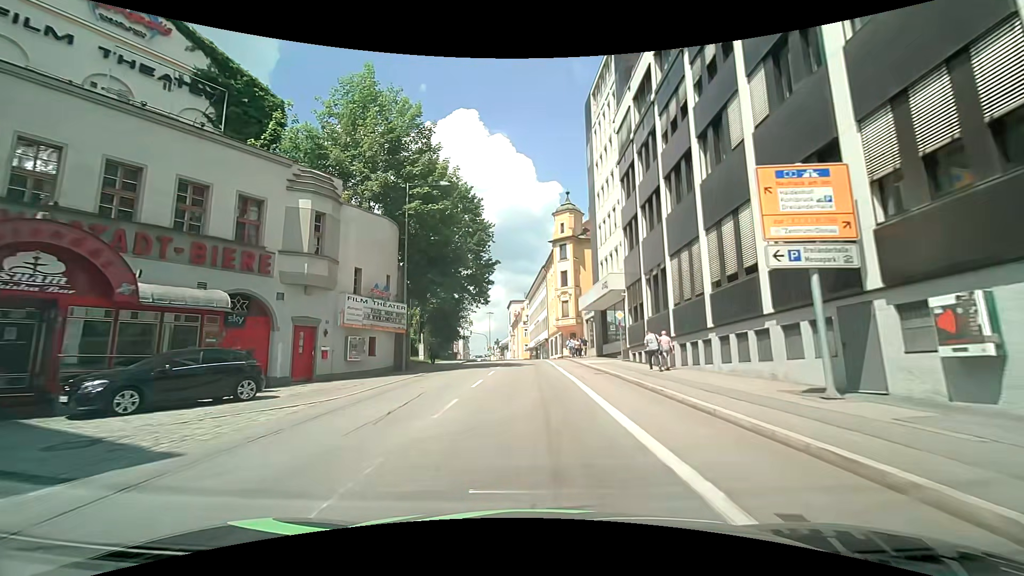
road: tertiary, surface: asphalt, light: Day
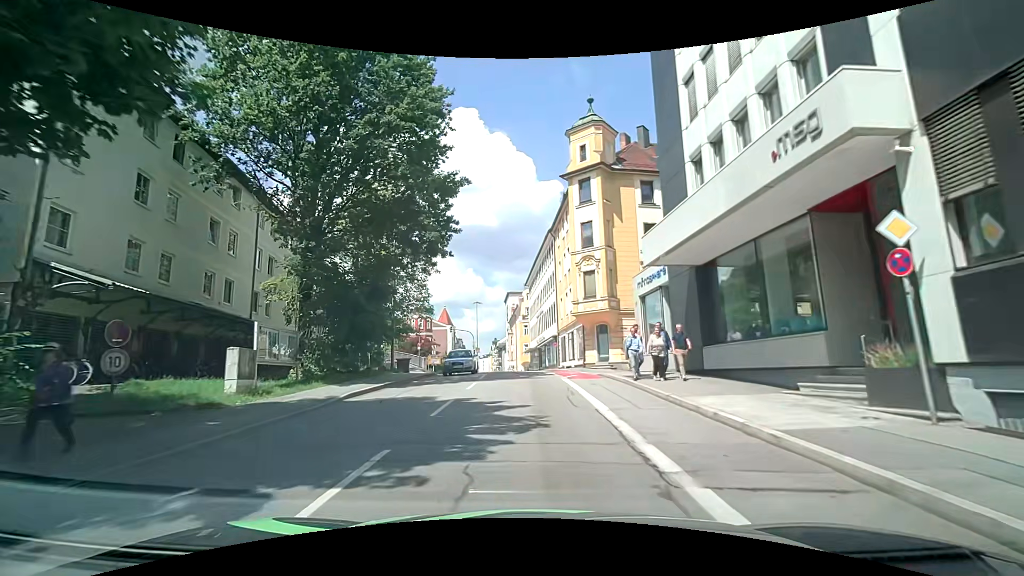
(-0.2, +23.6) m; +1°
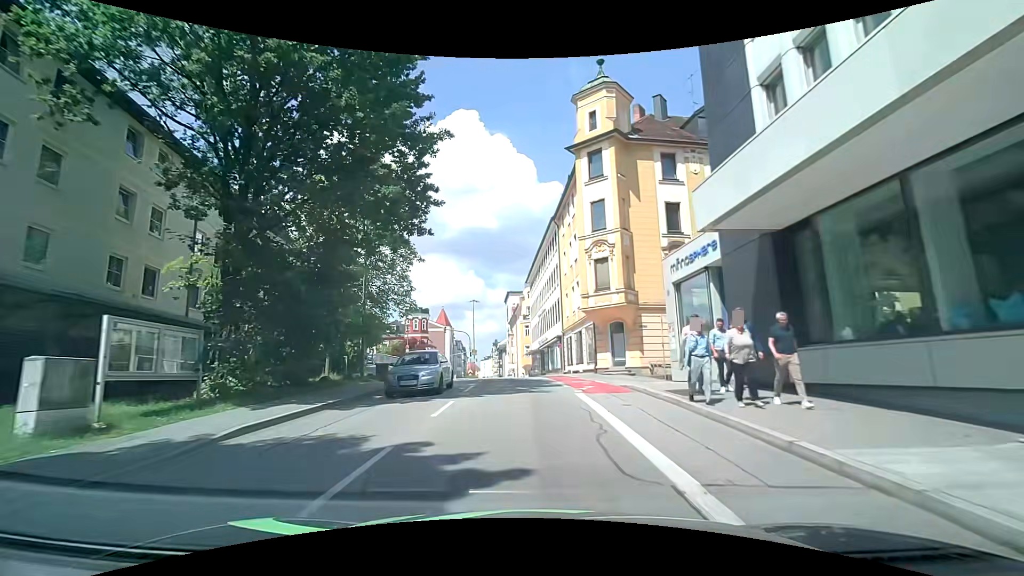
(-0.1, +5.5) m; -1°
(0, +10) (-1, +20) (-2, +30) (-3, +40) (-5, +50) (-10, +59) (-15, +67) (-22, +74) (-28, +82) (-35, +89) m
